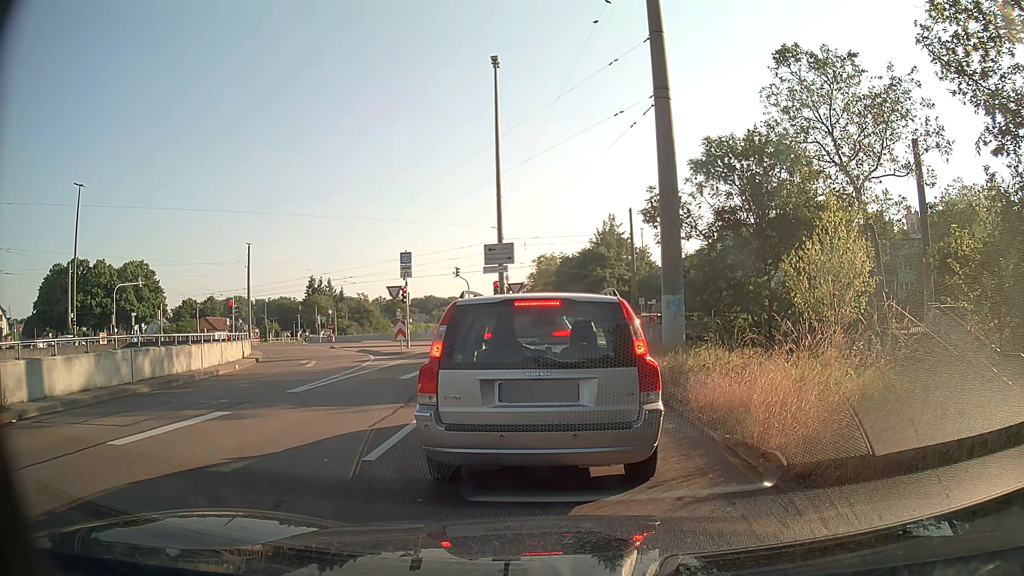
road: trunk_link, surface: asphalt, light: Day
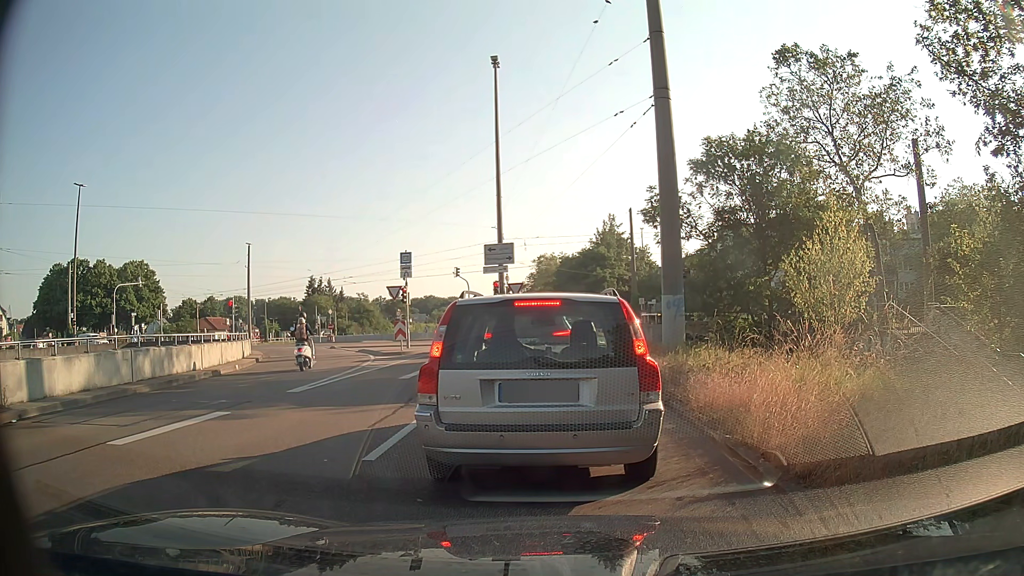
(0.0, 0.0) m; 0°
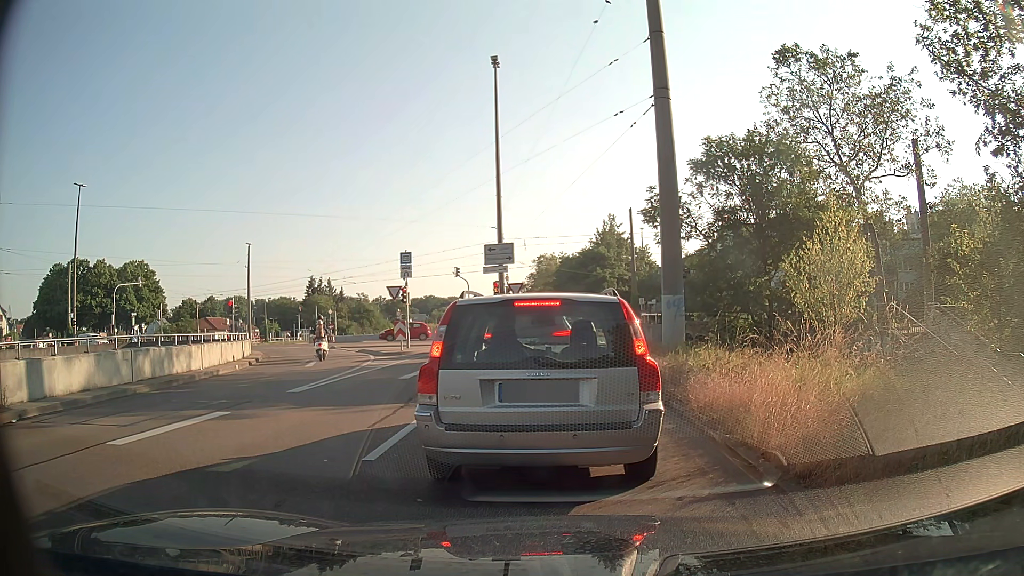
(0.0, 0.0) m; 0°
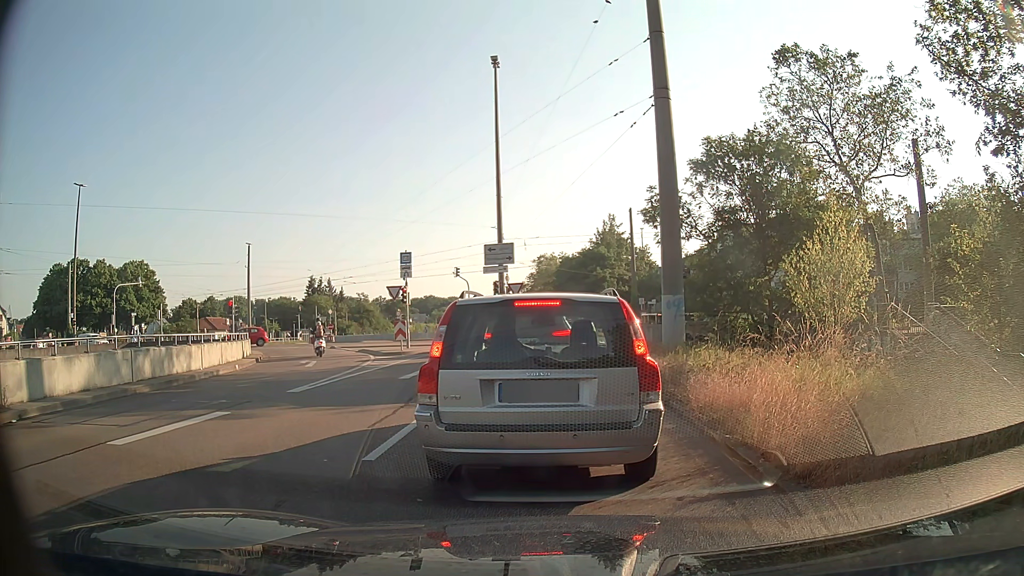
(0.0, 0.0) m; 0°
